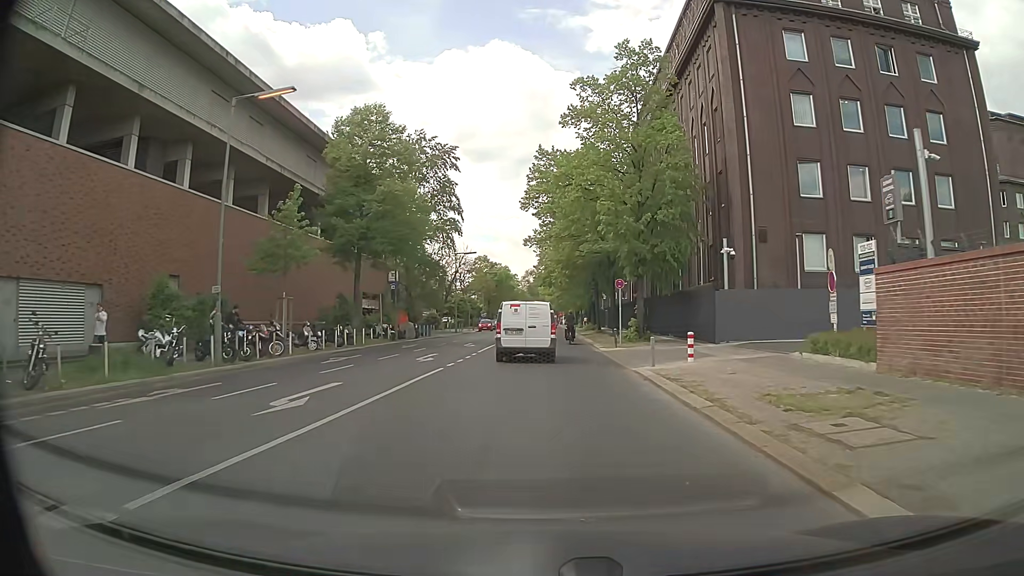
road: residential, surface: asphalt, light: Day
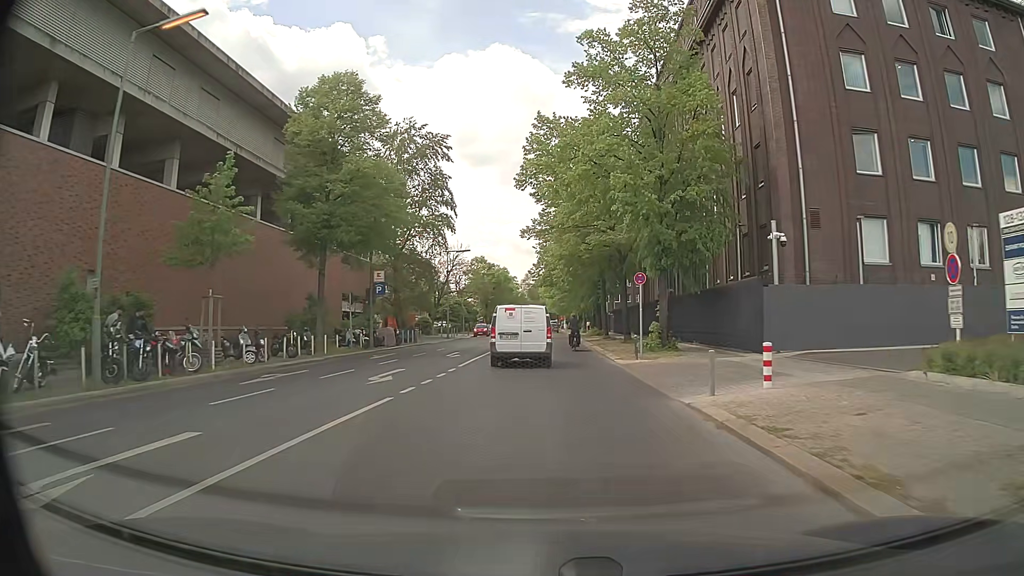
(0.0, +6.4) m; 0°
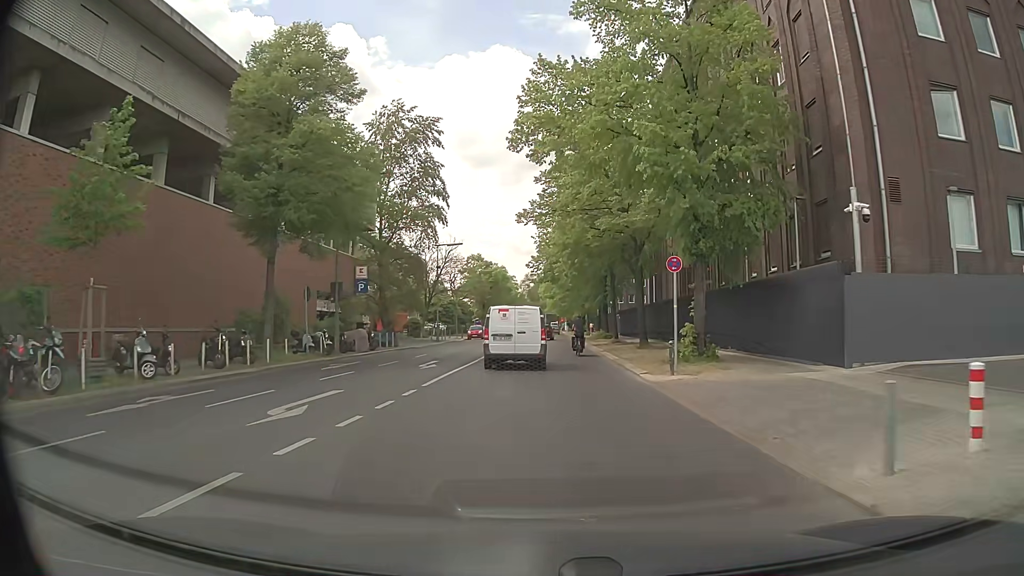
(-0.1, +6.3) m; 0°
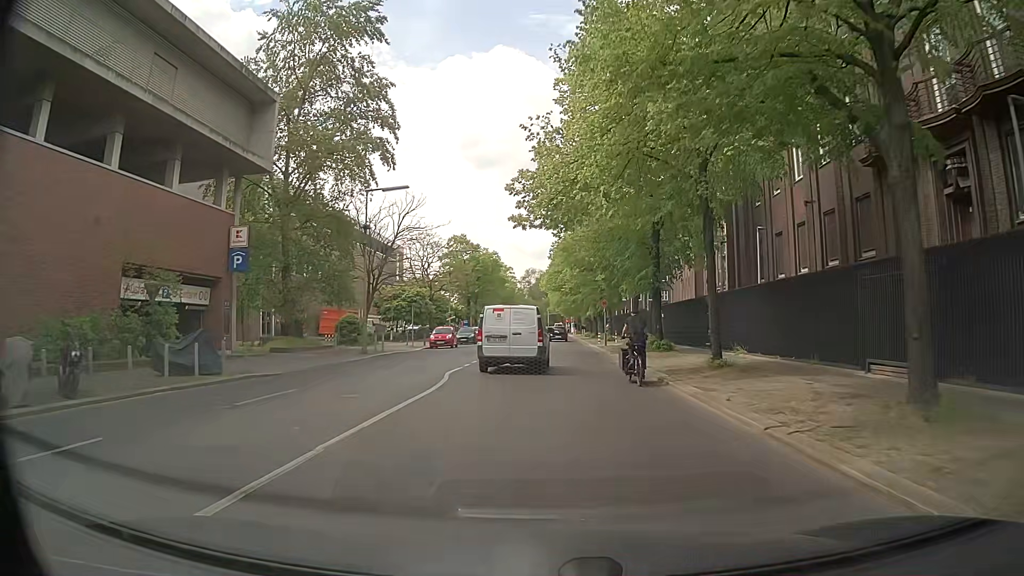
(-0.1, +24.5) m; +1°
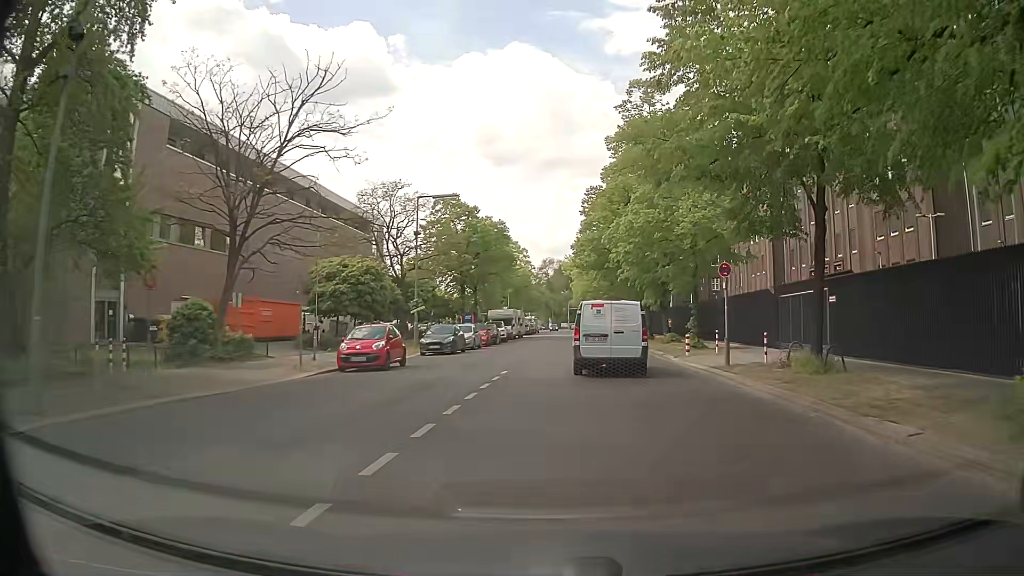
(-0.7, +25.1) m; -1°
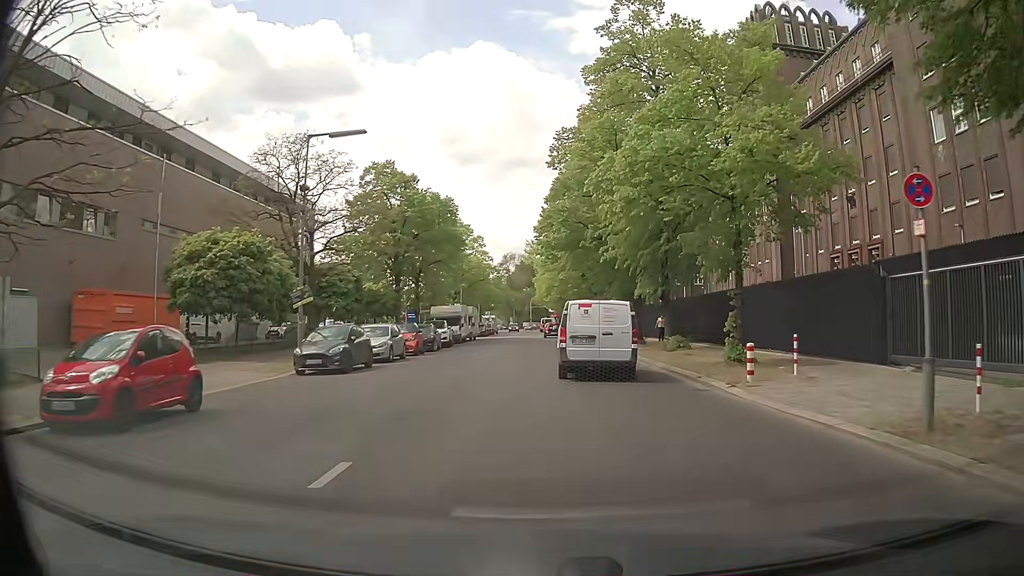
(+0.3, +12.4) m; +2°
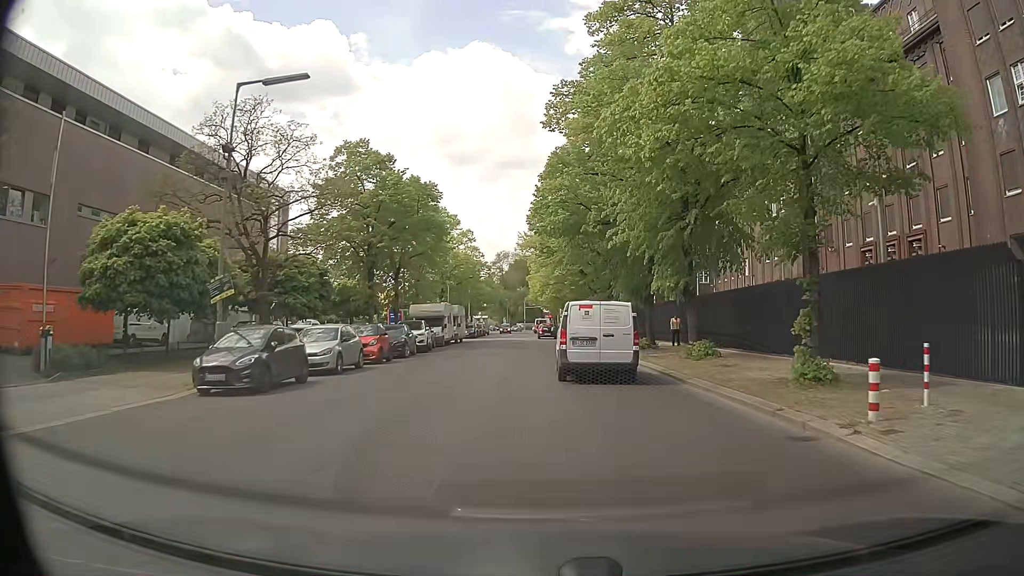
(0.0, +6.0) m; 0°
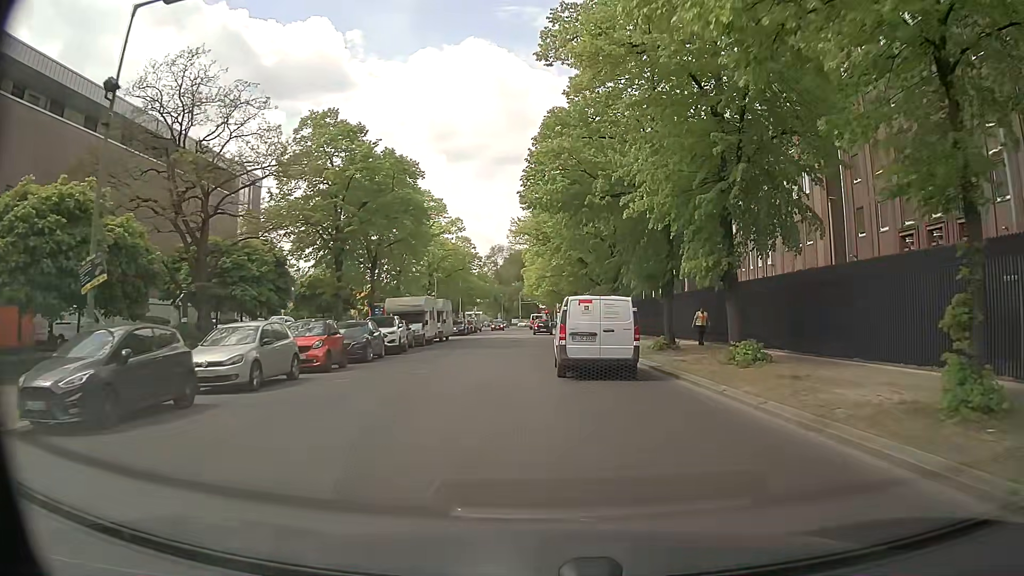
(+0.1, +5.8) m; +1°
(0, +10) (0, +20) (+1, +30) (+1, +40) (+1, +50) (0, +60) (0, +70) (0, +80) (0, +90) (0, +100) m
